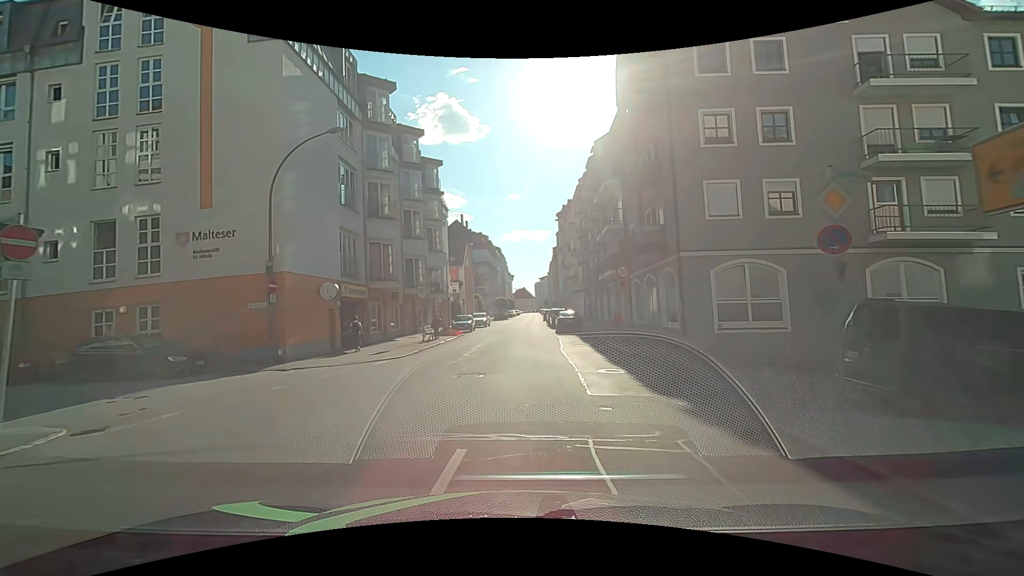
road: tertiary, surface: asphalt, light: Day
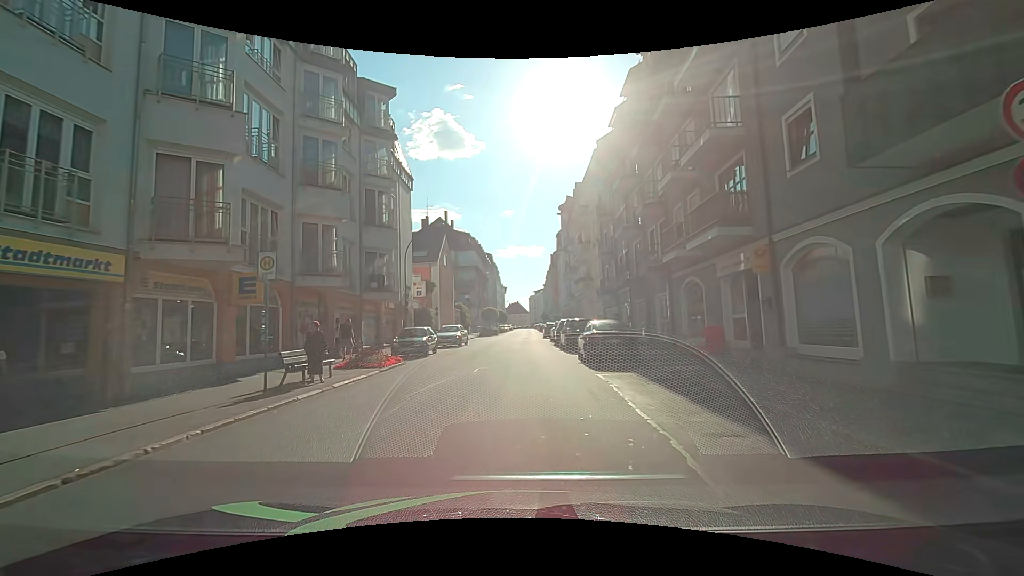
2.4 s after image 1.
(0.0, +17.0) m; +1°
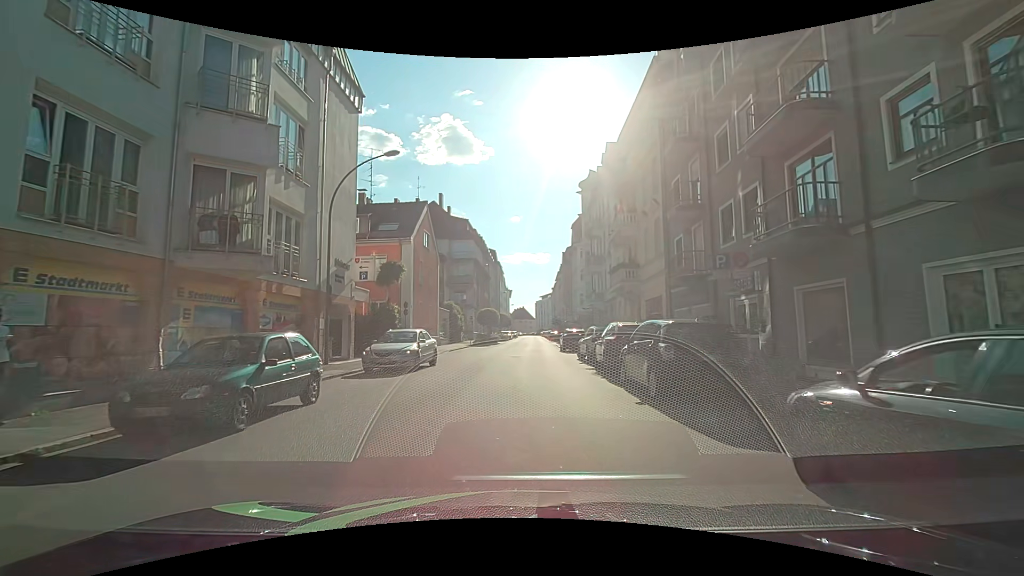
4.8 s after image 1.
(-0.1, +15.5) m; +1°
(0, +10) (0, +20) (0, +30) (0, +40) (+1, +50) (+1, +60) (+1, +70) (+1, +80) (+1, +90) (+1, +100) m
